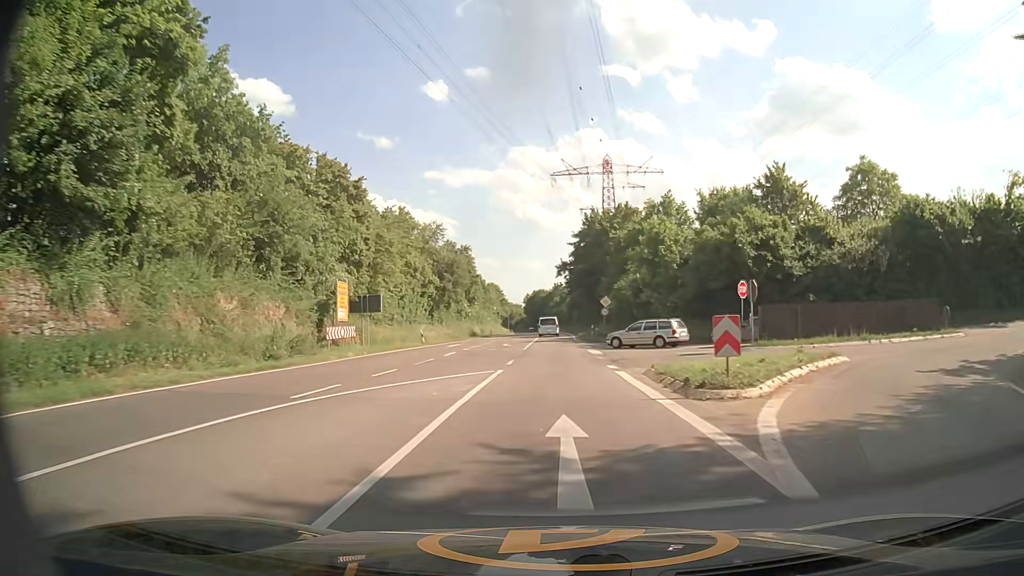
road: secondary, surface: asphalt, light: Day
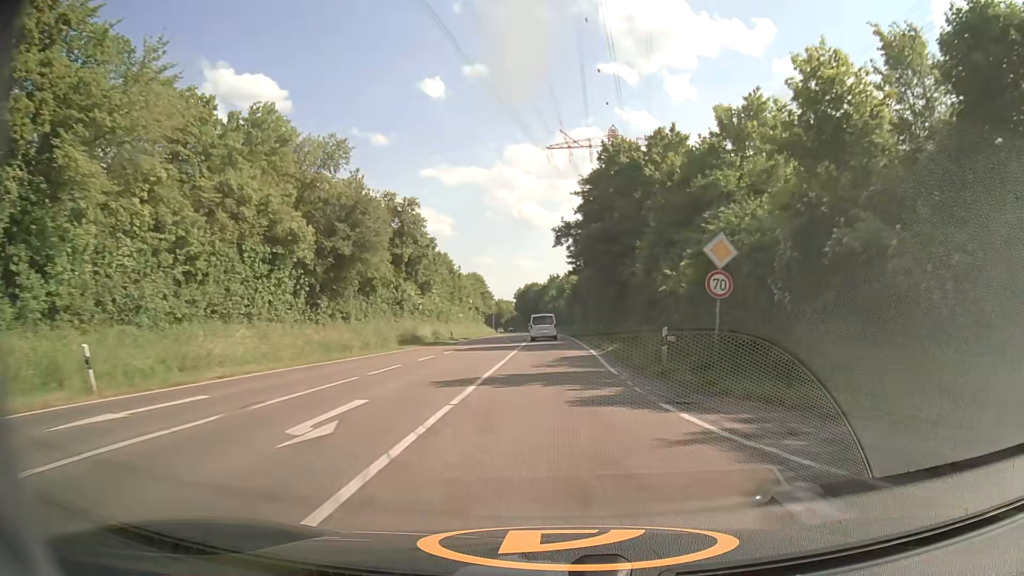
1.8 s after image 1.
(+0.1, +34.2) m; 0°
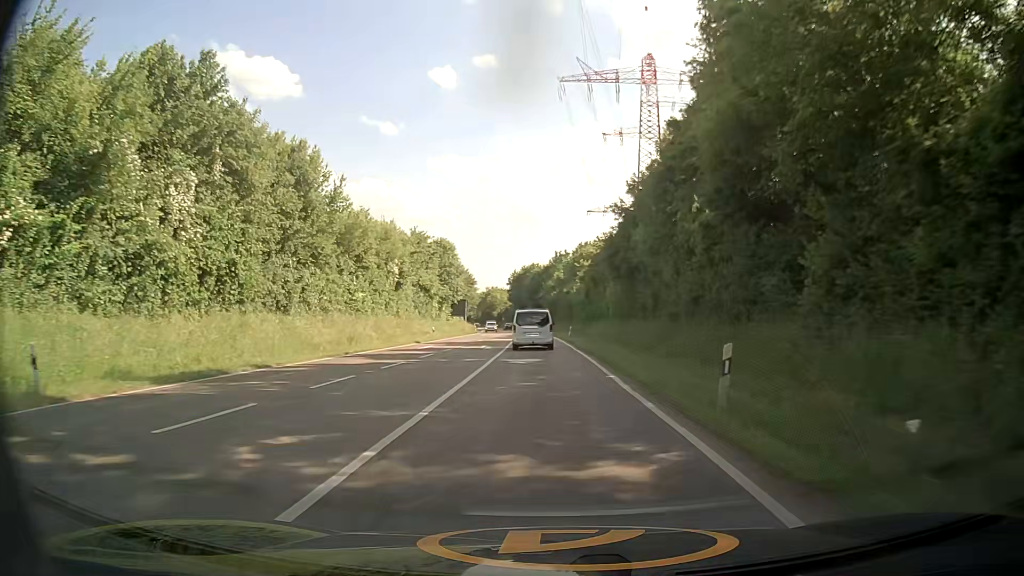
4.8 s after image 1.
(-0.3, +52.9) m; -1°
(0, +10) (0, +20) (0, +30) (0, +40) (-1, +50) (-1, +60) (-1, +70) (-2, +80) (-2, +90) (-3, +100) m
